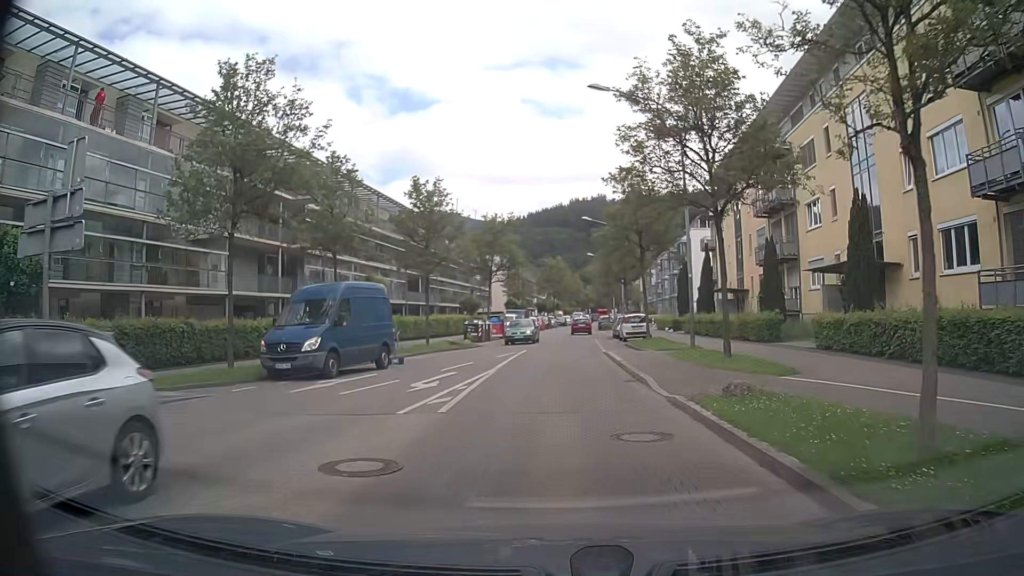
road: unclassified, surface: asphalt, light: Day
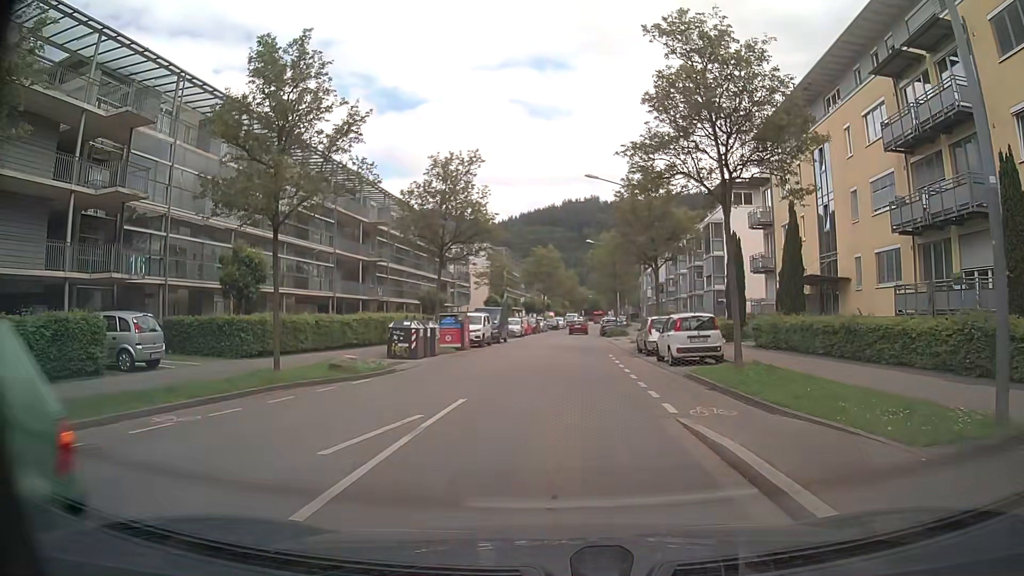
(+0.1, +17.9) m; -1°
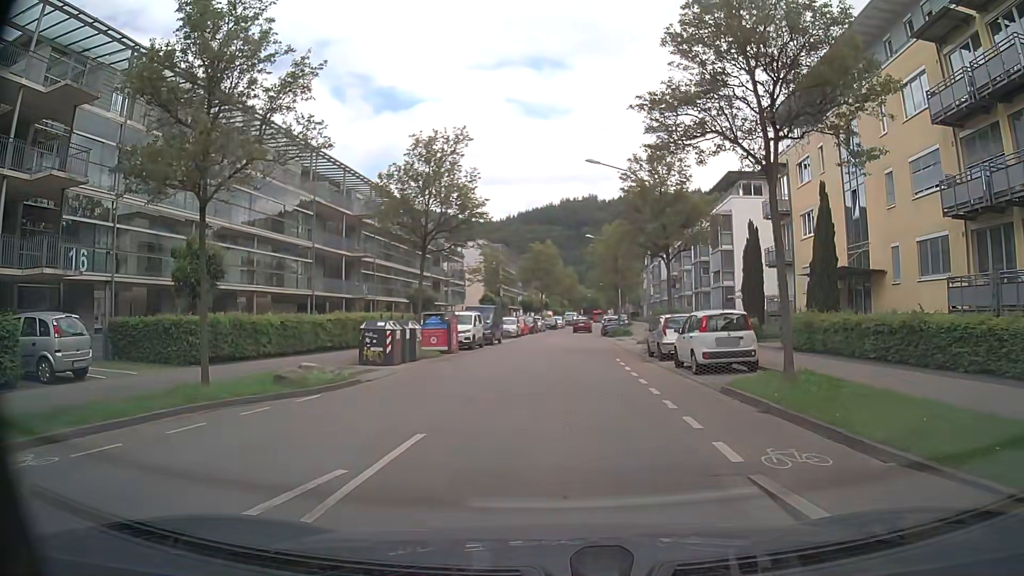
(+0.1, +3.6) m; +2°
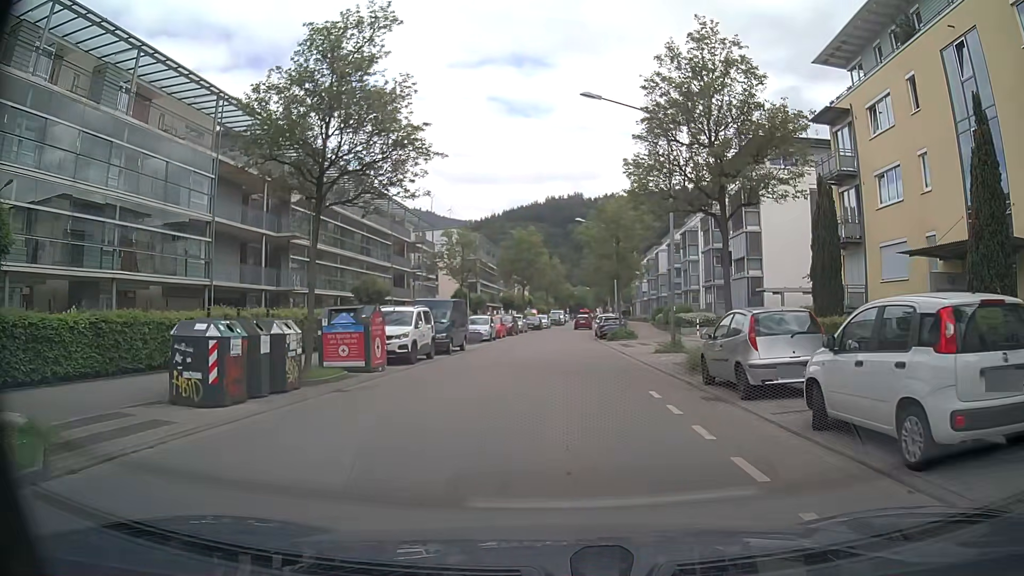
(+0.1, +10.9) m; +1°
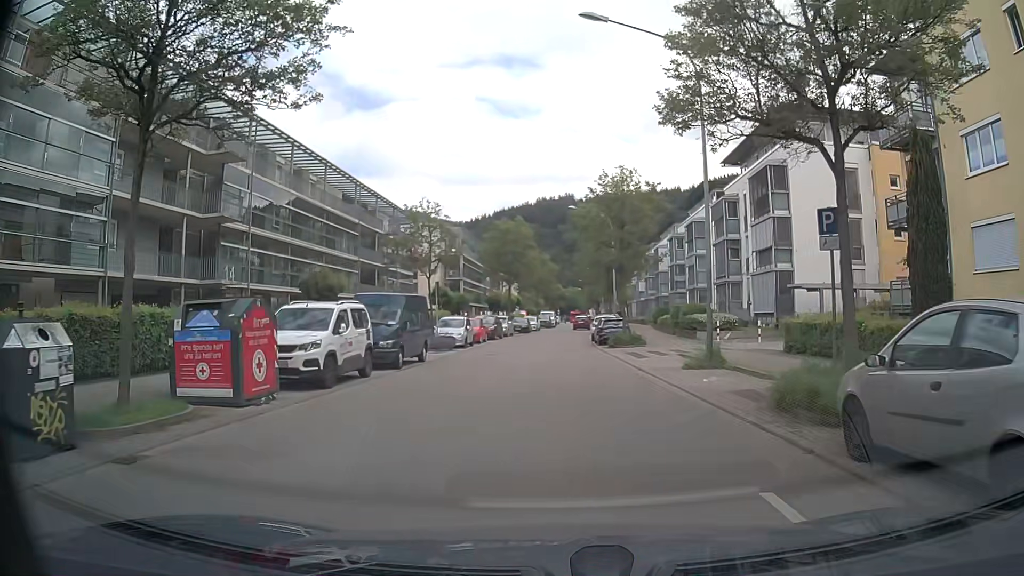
(+0.1, +7.3) m; +2°
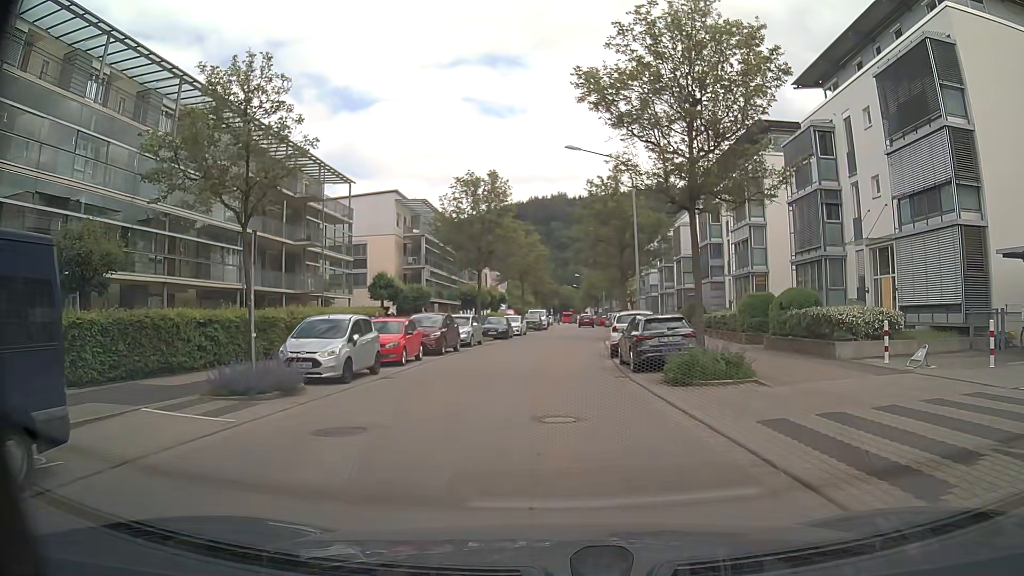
(0.0, +18.4) m; +1°
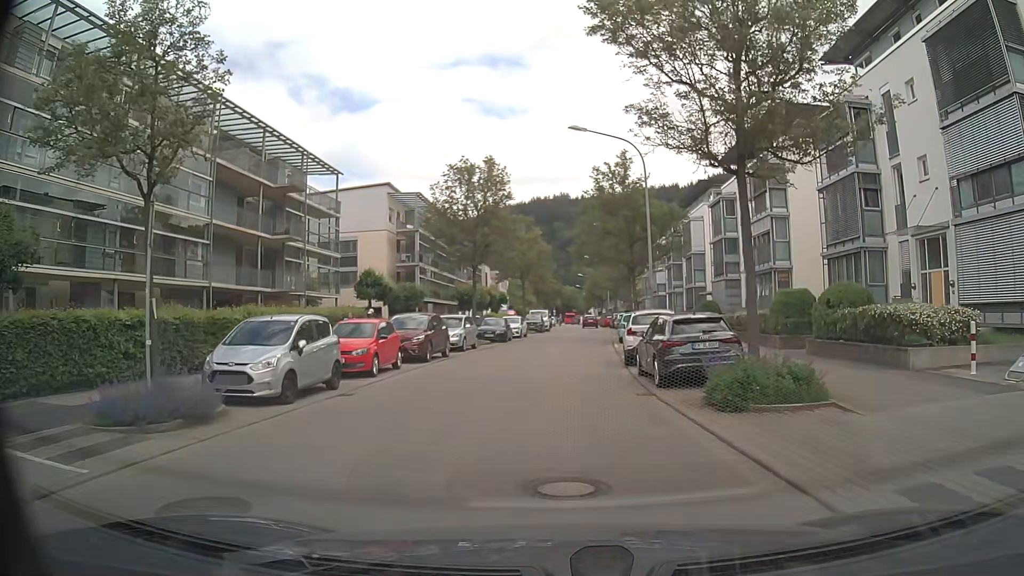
(-0.1, +3.7) m; -1°
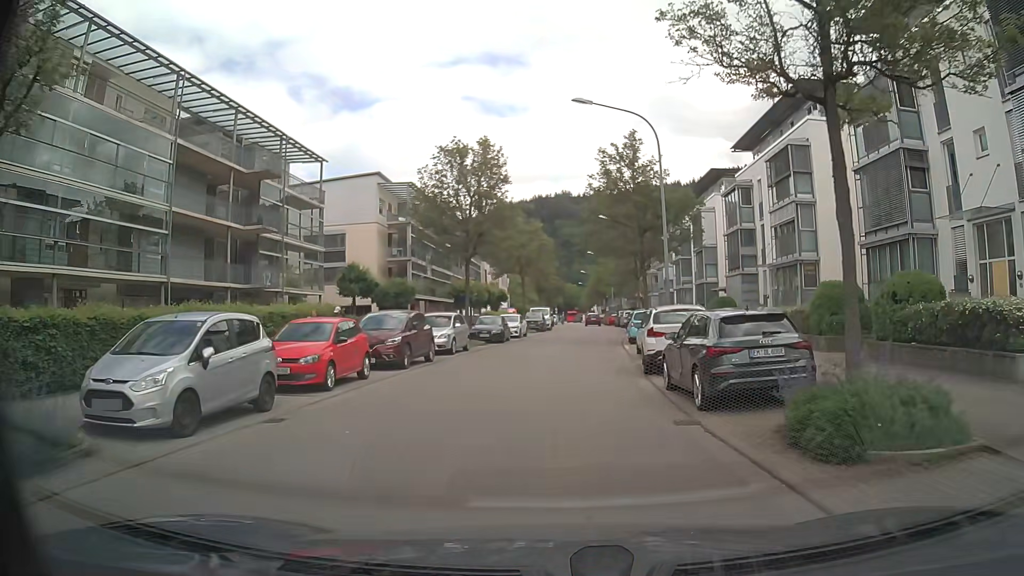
(0.0, +3.7) m; 0°
(0, +10) (+1, +20) (+1, +30) (+2, +40) (+3, +50) (+4, +60) (+4, +70) (+4, +80) (+4, +90) (+4, +100) m
